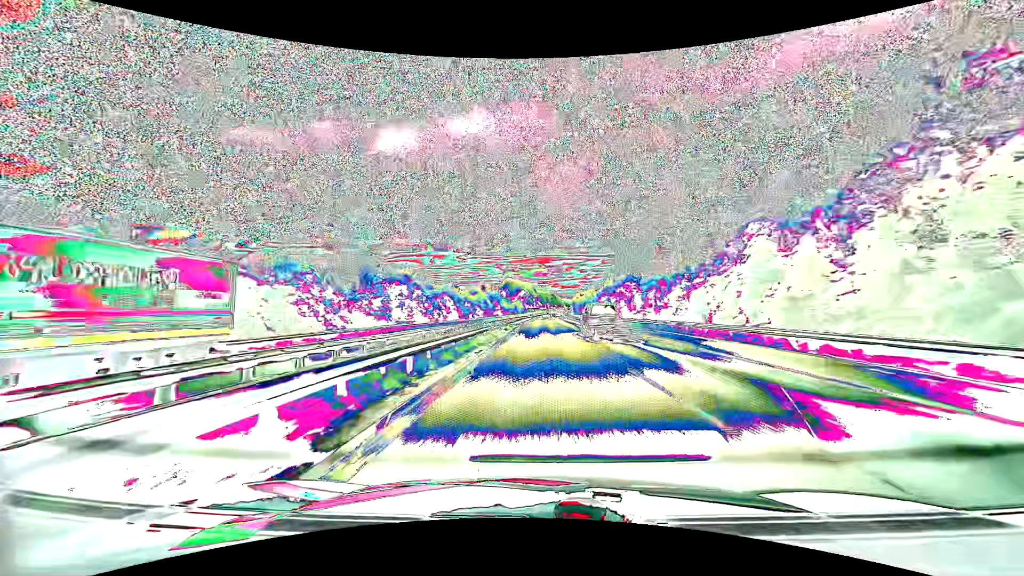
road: motorway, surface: asphalt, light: Day
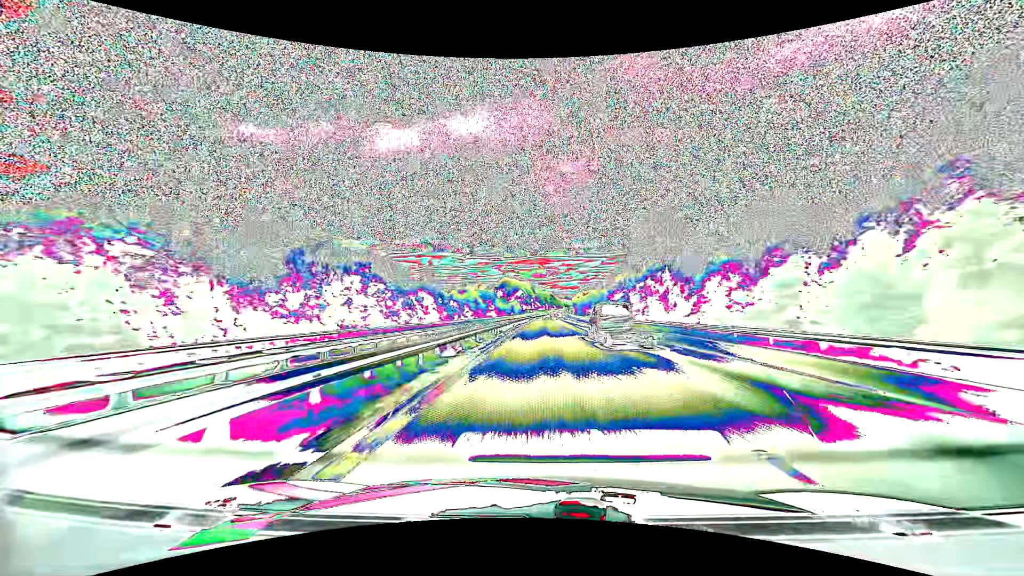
(0.0, +24.8) m; 0°
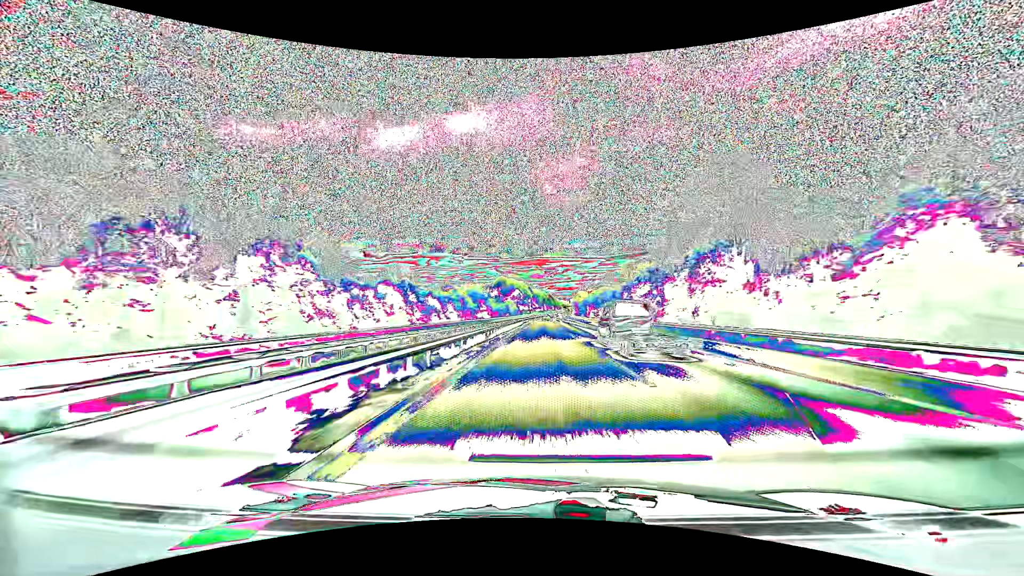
(+0.1, +25.0) m; 0°
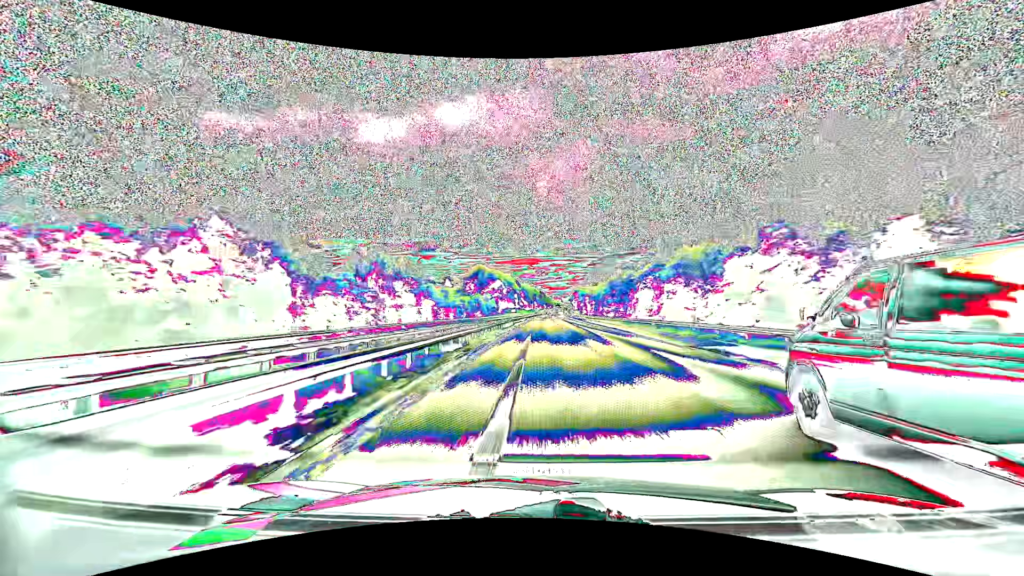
(+0.9, +101.6) m; +1°
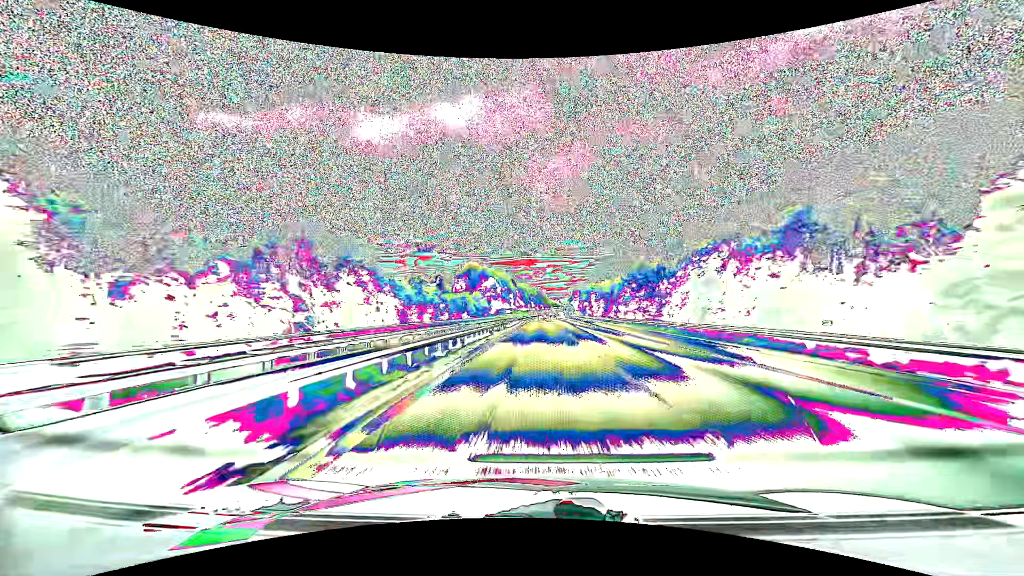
(+0.1, +25.8) m; 0°
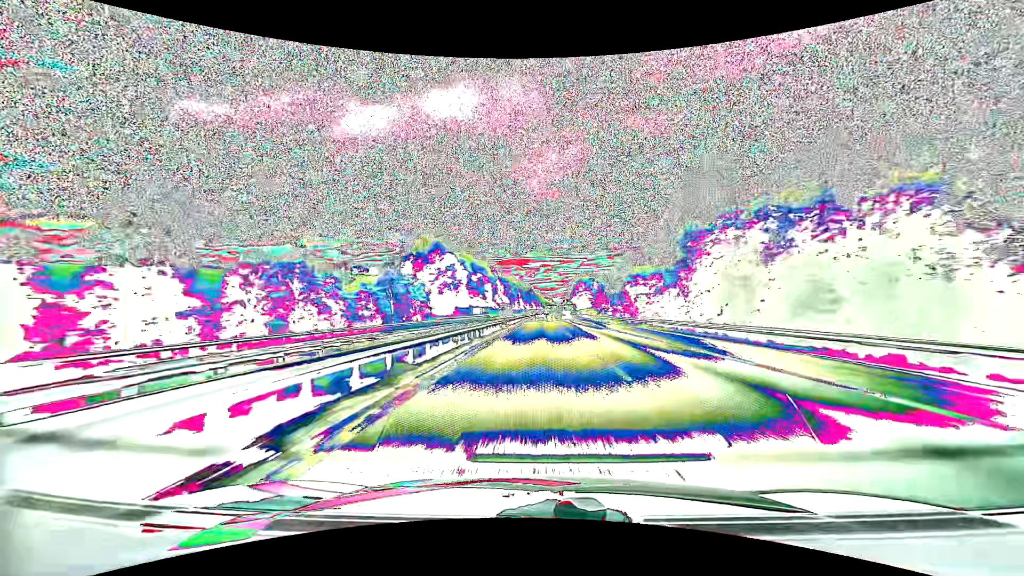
(+0.7, +103.3) m; +1°
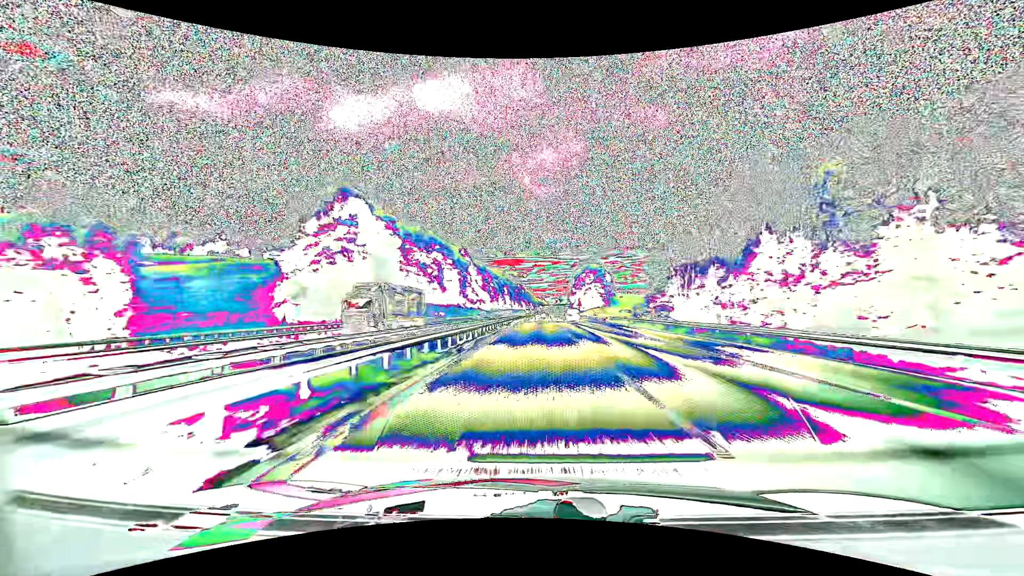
(+0.5, +75.8) m; +1°
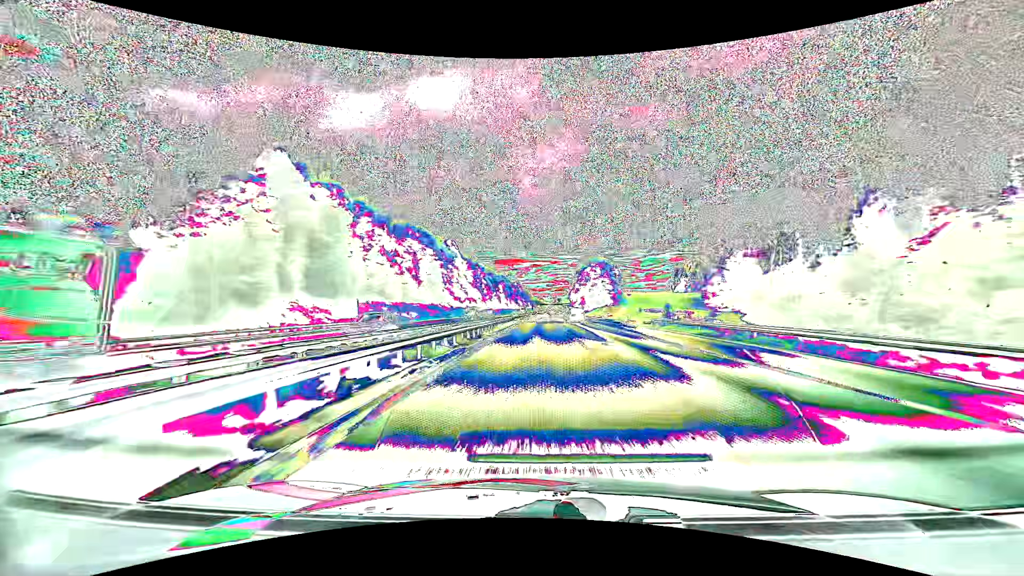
(0.0, +24.8) m; 0°
(0, +10) (0, +20) (0, +30) (0, +40) (0, +50) (0, +60) (0, +70) (+1, +80) (+1, +90) (+1, +100) m
